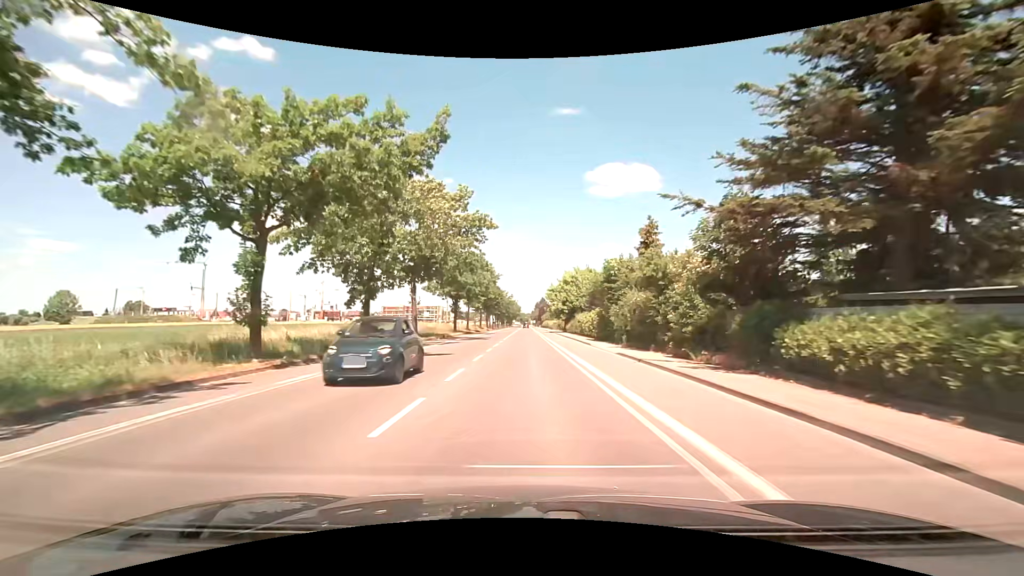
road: secondary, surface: asphalt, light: Day
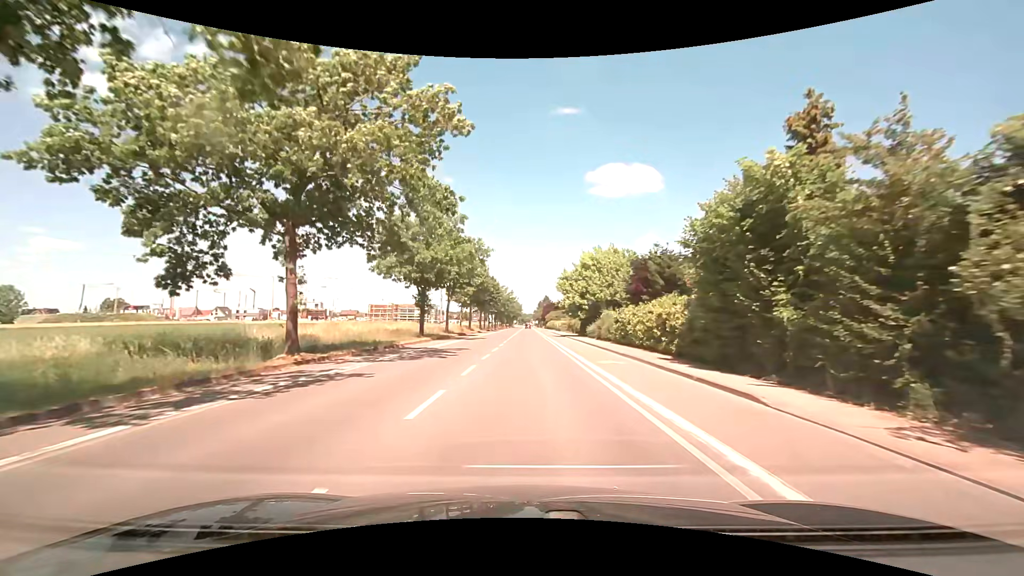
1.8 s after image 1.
(-0.1, +22.8) m; 0°
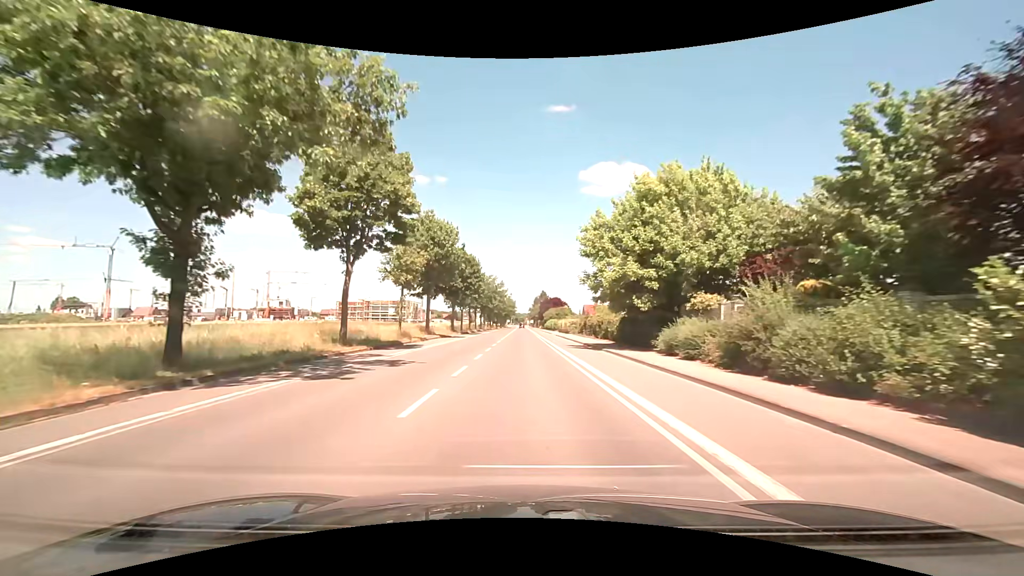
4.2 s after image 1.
(+0.1, +30.4) m; 0°
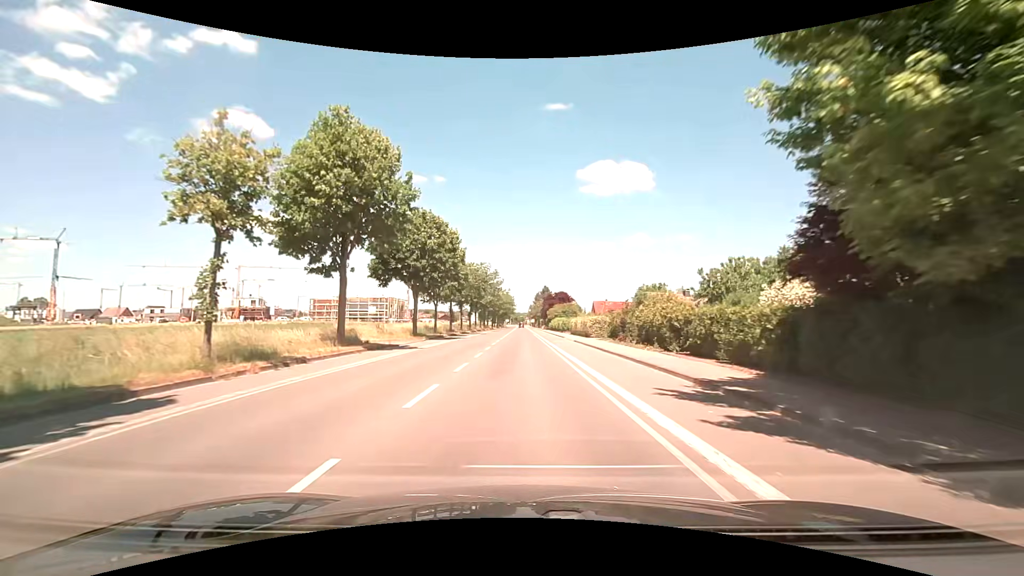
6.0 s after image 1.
(0.0, +22.8) m; 0°
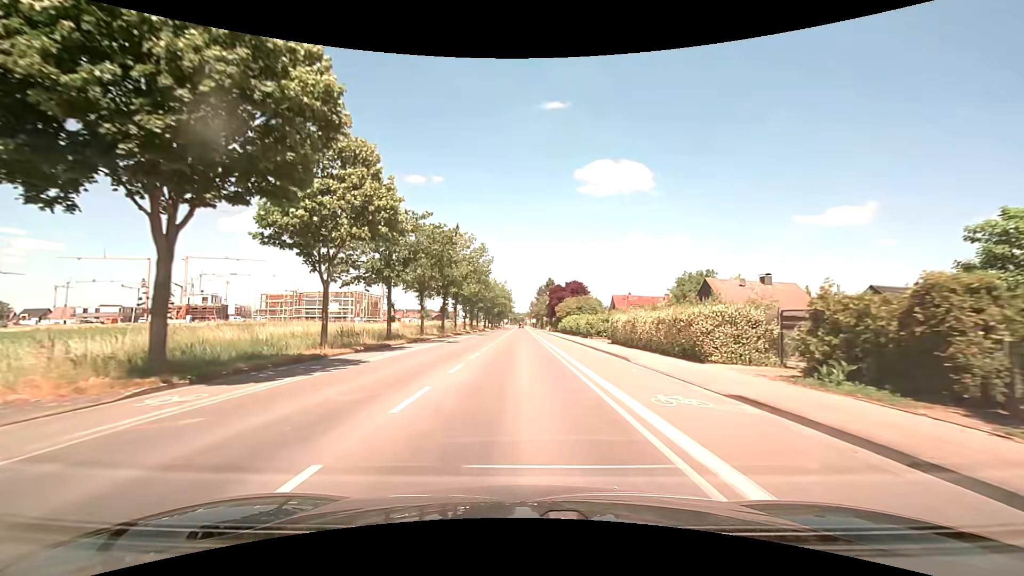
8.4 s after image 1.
(-0.2, +30.5) m; 0°
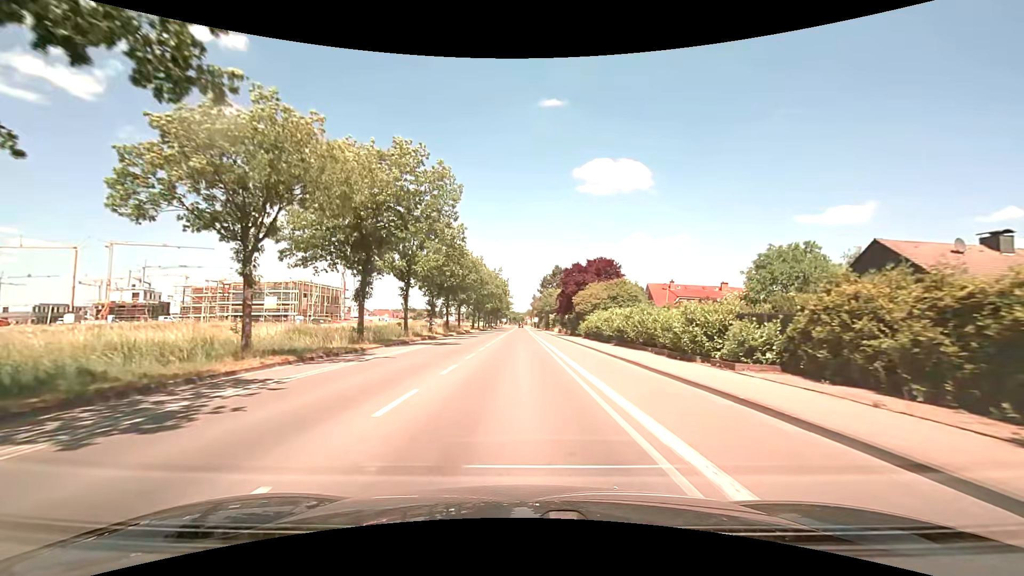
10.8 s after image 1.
(0.0, +30.5) m; 0°
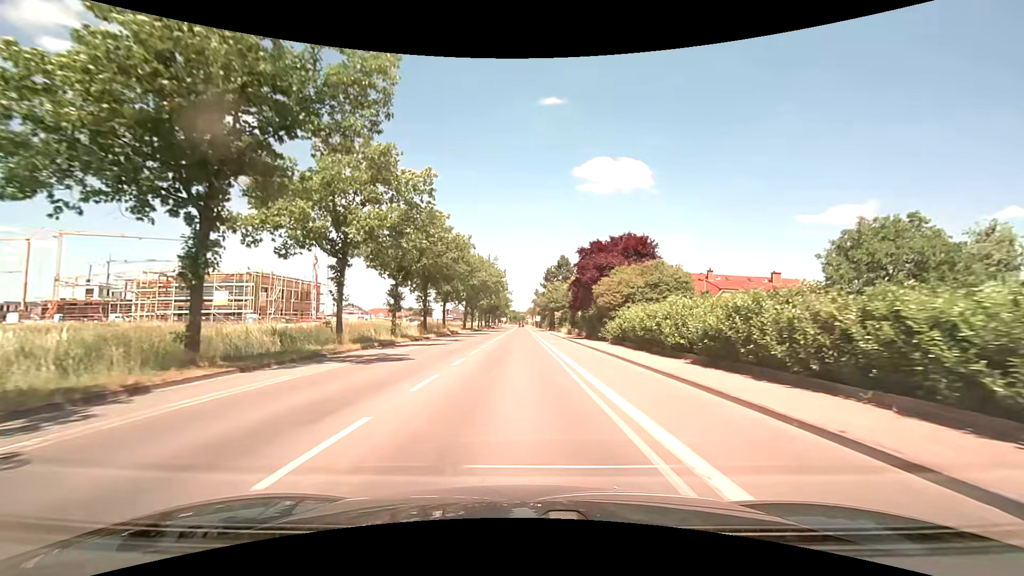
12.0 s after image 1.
(0.0, +15.3) m; 0°
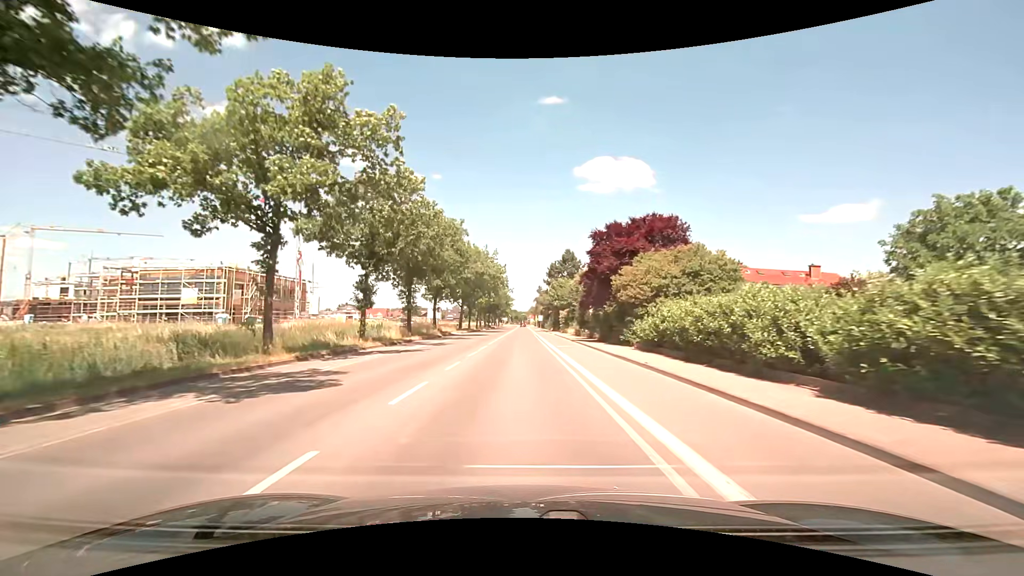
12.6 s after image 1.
(0.0, +7.7) m; 0°
(0, +10) (0, +20) (0, +30) (0, +40) (0, +50) (0, +60) (-1, +70) (-1, +80) (-1, +90) (-1, +100) m
